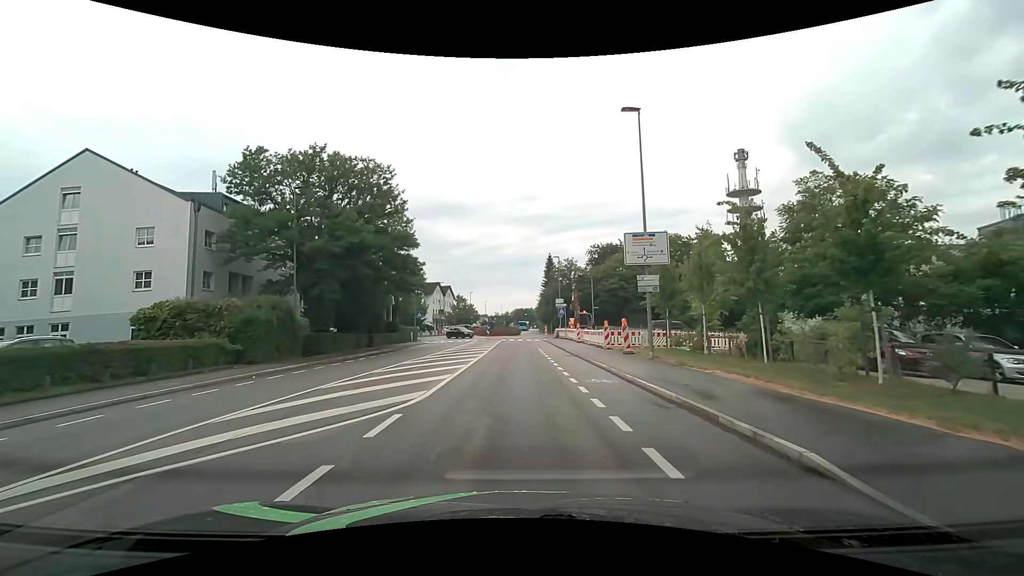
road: tertiary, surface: asphalt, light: Day
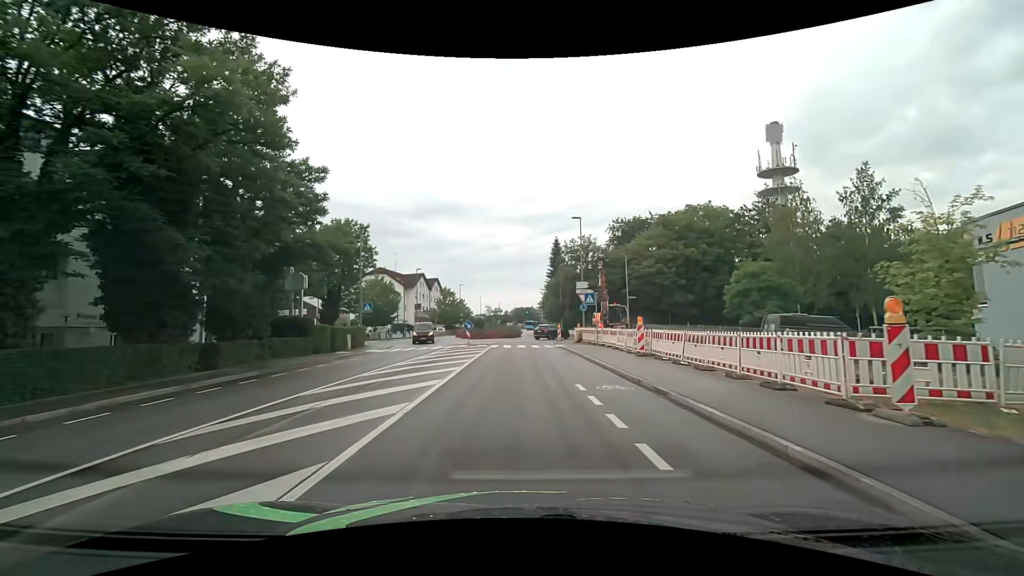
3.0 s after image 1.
(-0.2, +21.9) m; 0°
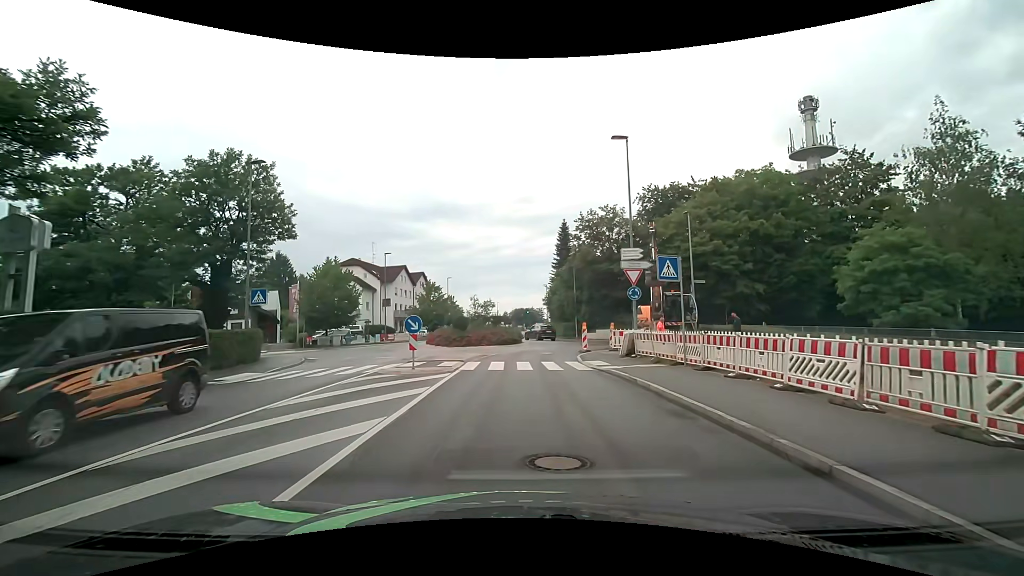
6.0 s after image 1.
(-0.2, +17.4) m; -2°
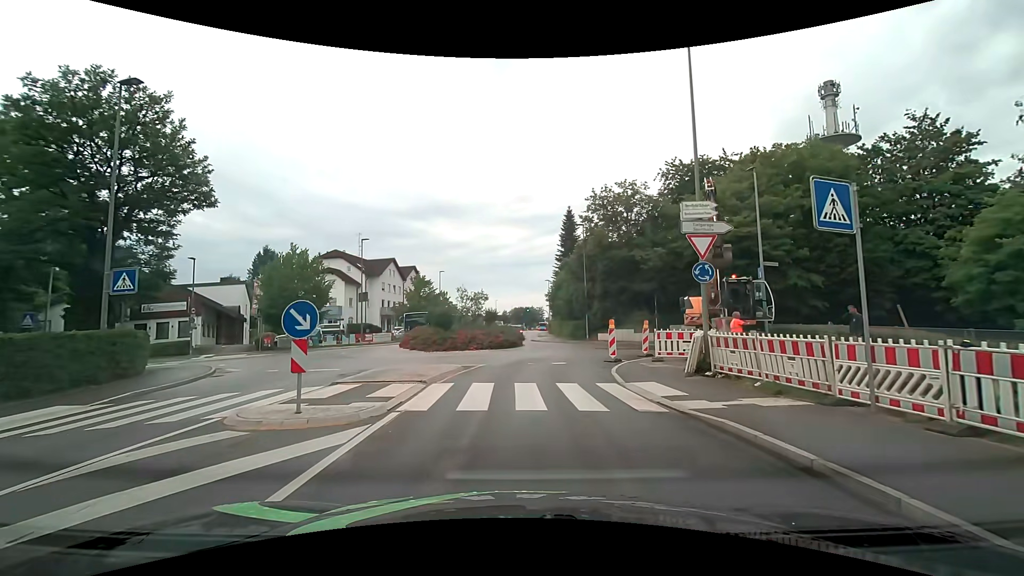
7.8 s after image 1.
(+0.1, +8.3) m; +1°
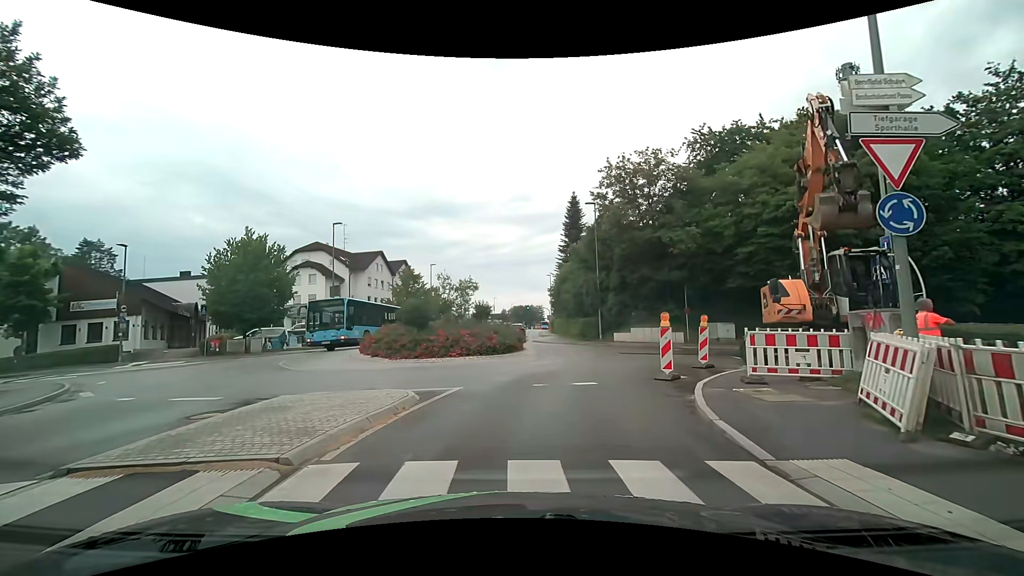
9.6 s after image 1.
(0.0, +7.2) m; 0°
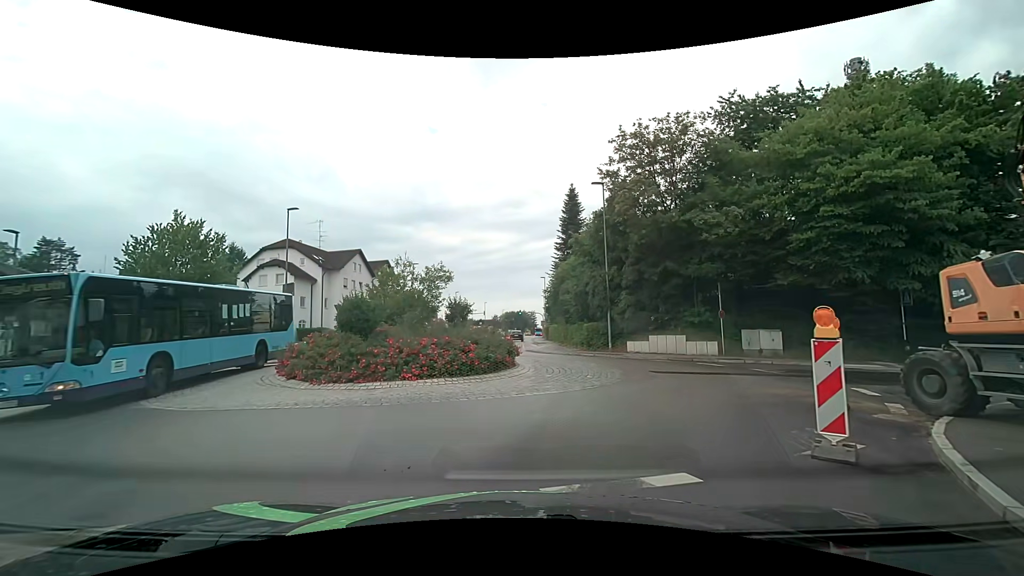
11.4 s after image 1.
(0.0, +6.8) m; +1°
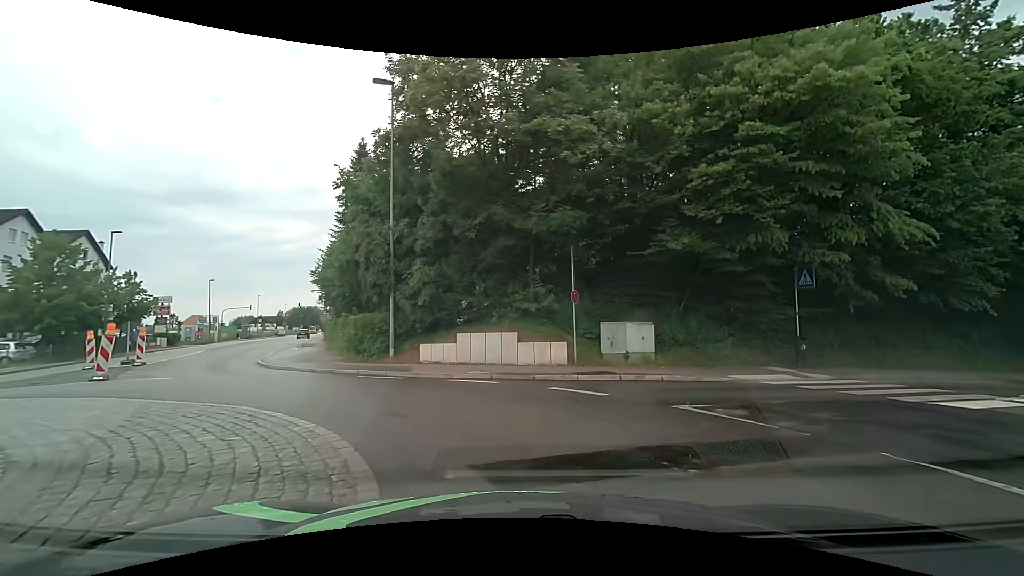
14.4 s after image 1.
(+1.9, +12.1) m; +22°
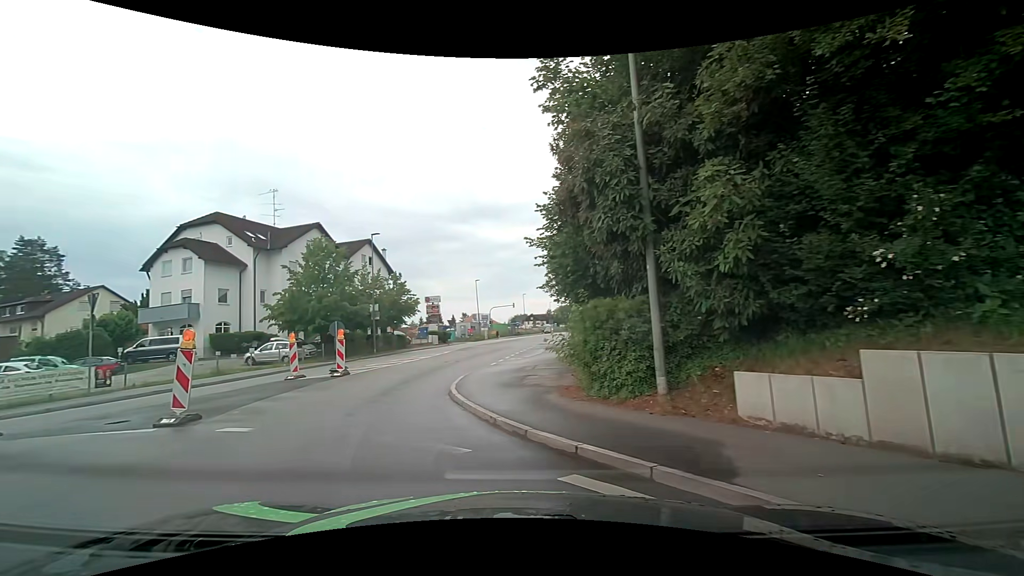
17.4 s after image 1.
(-1.4, +9.8) m; -30°
